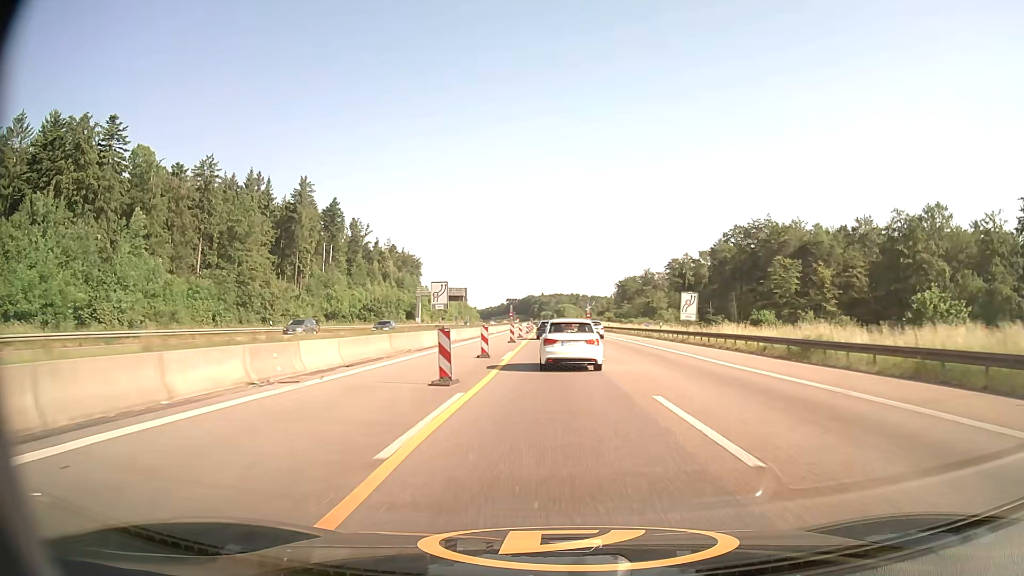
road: motorway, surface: asphalt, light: Day
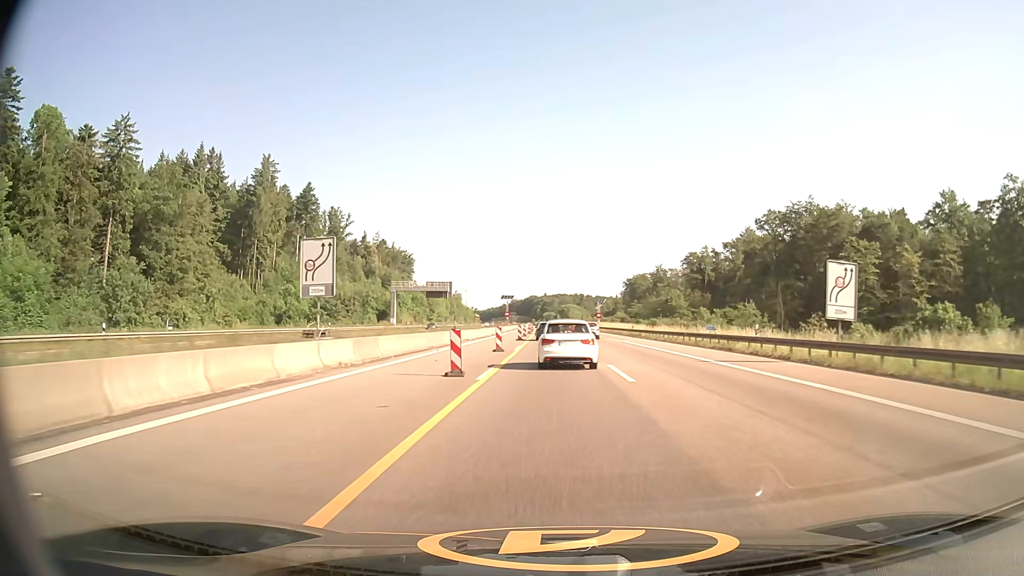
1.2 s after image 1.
(0.0, +26.4) m; 0°
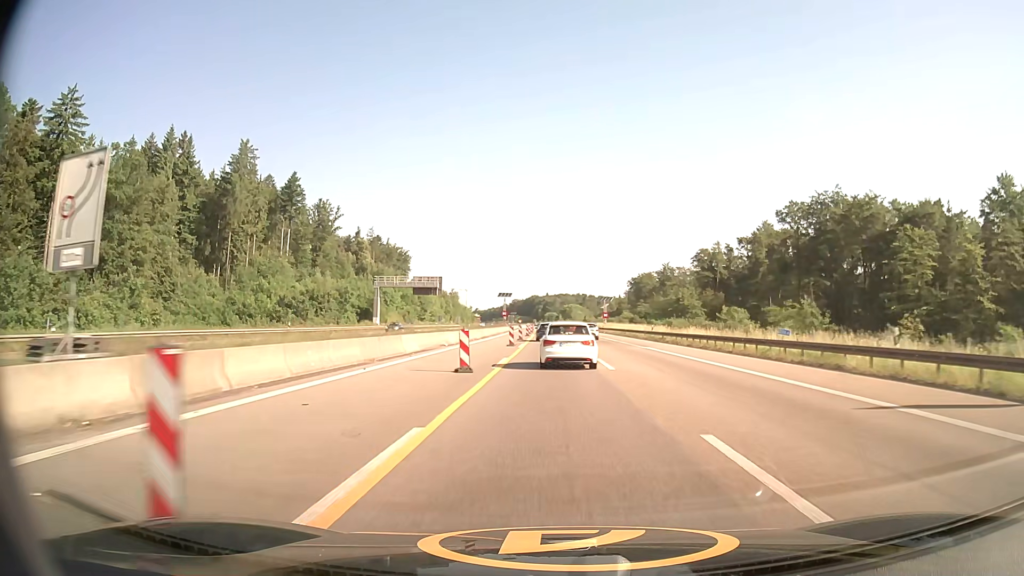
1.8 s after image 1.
(0.0, +13.2) m; 0°
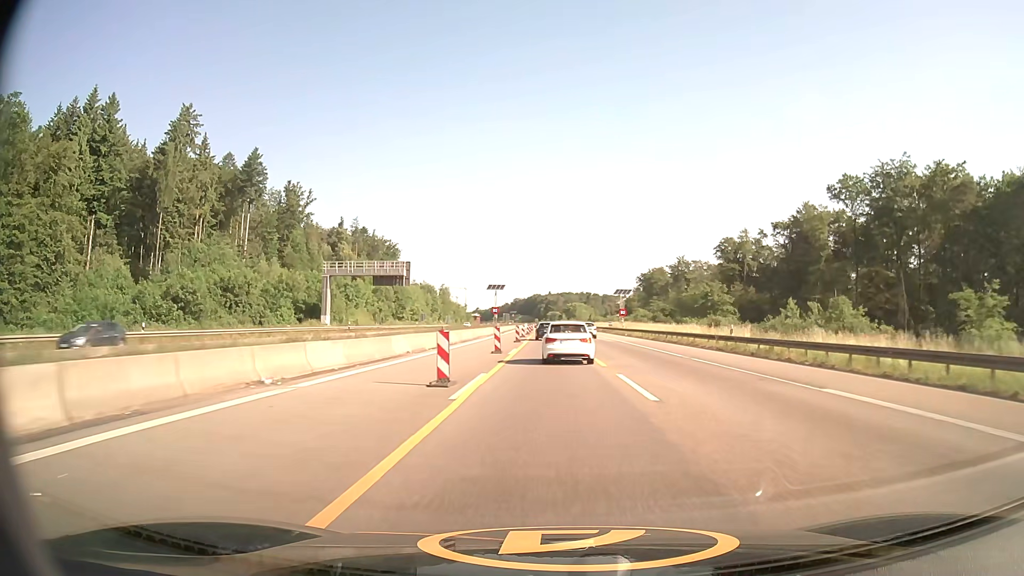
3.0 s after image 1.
(-0.1, +26.5) m; 0°
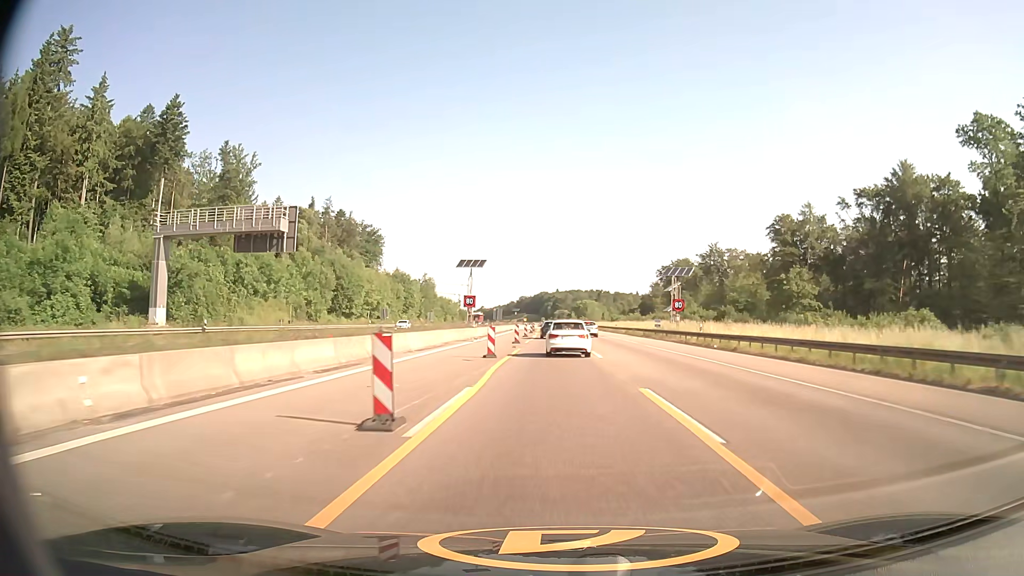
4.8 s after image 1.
(-0.2, +40.0) m; -1°
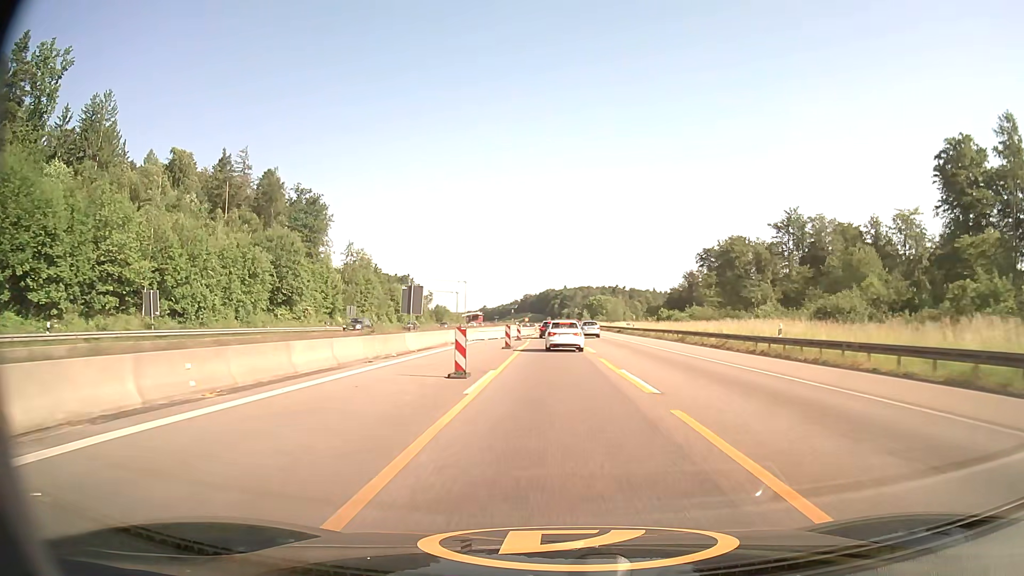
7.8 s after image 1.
(-0.2, +67.0) m; 0°
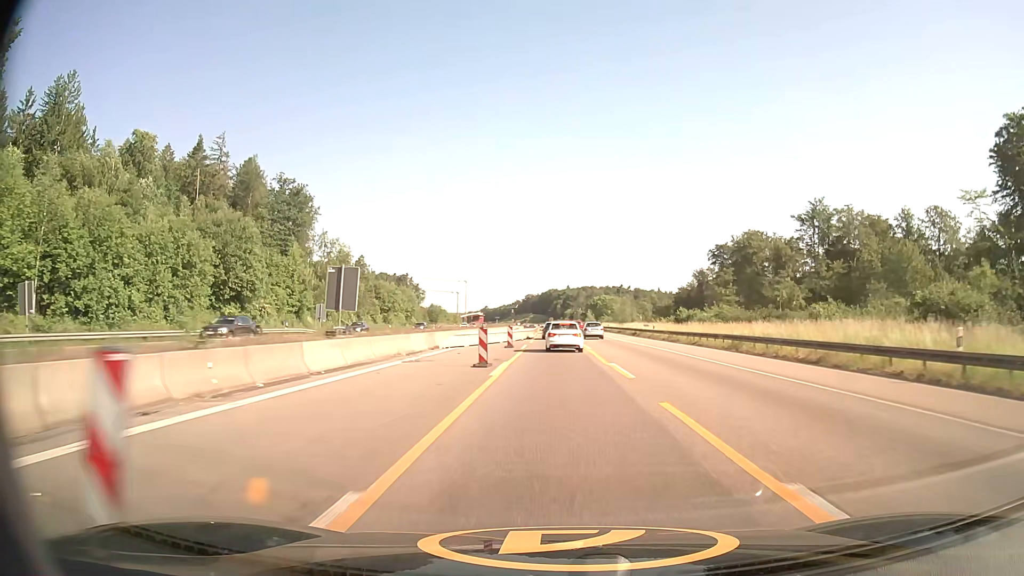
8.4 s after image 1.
(-0.1, +13.3) m; 0°
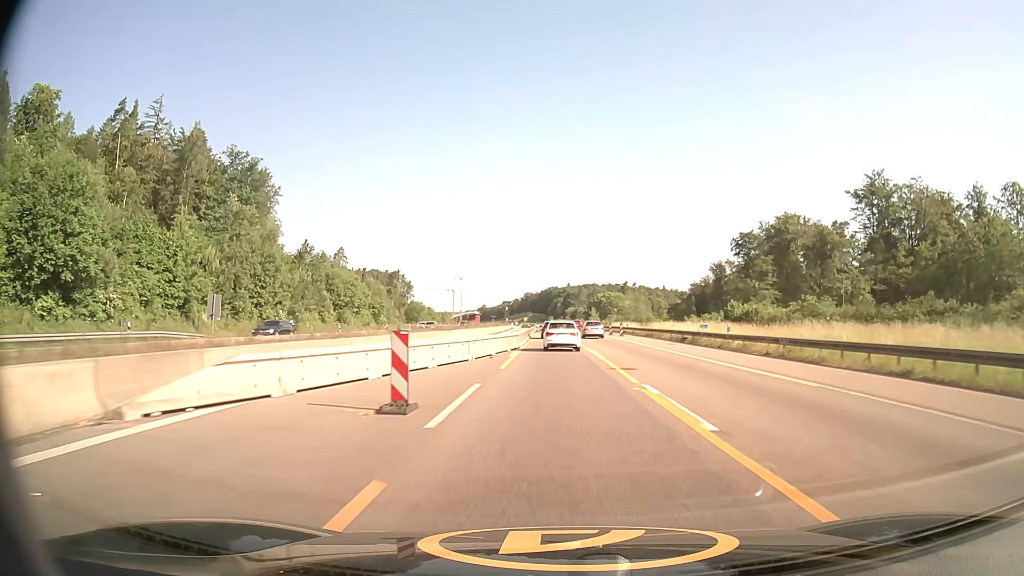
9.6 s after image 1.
(0.0, +26.6) m; 0°
(0, +10) (0, +20) (0, +30) (0, +40) (0, +50) (0, +60) (0, +70) (0, +80) (0, +90) (0, +100) m
